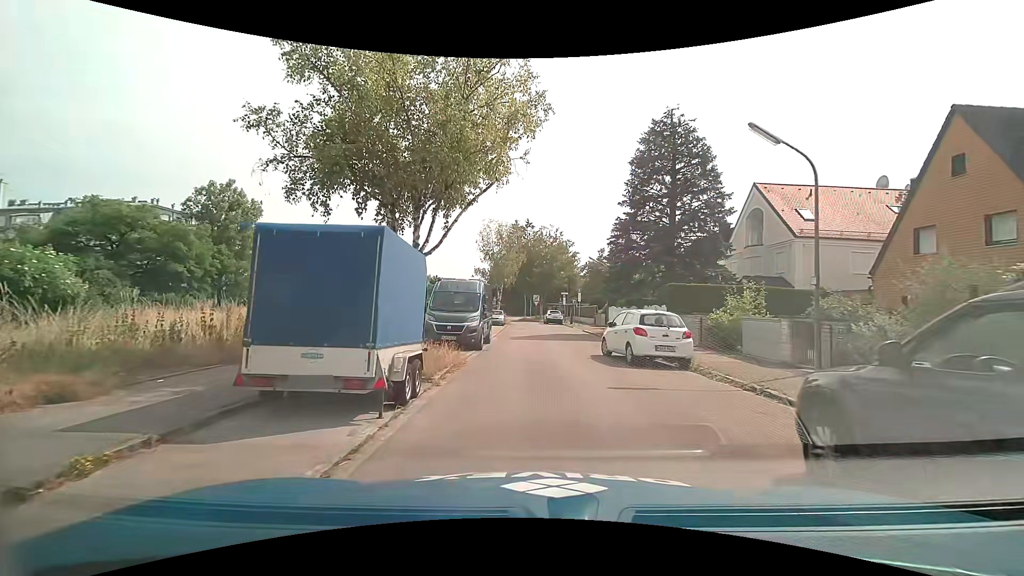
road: residential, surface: asphalt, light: Day
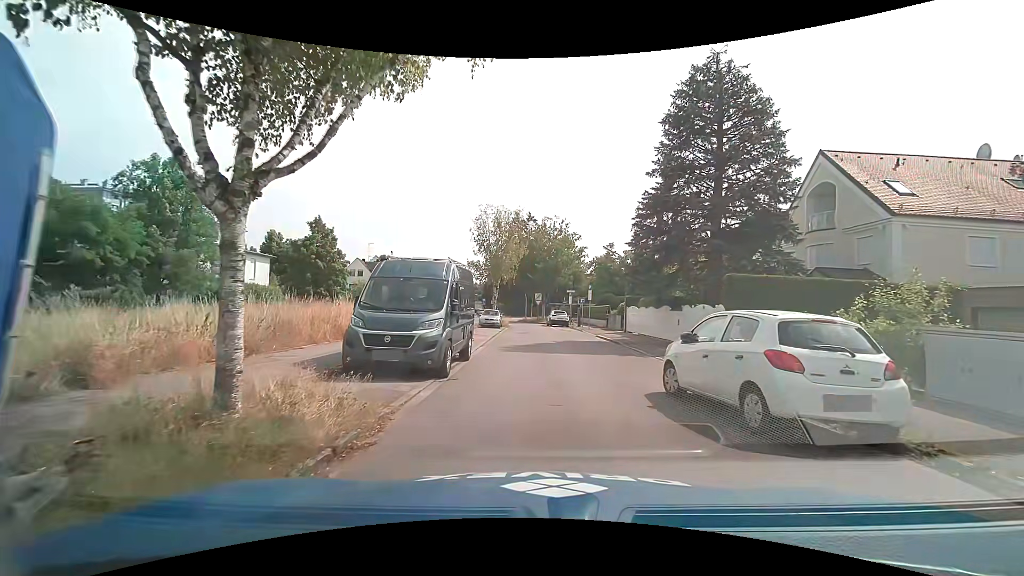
(+0.1, +7.4) m; 0°
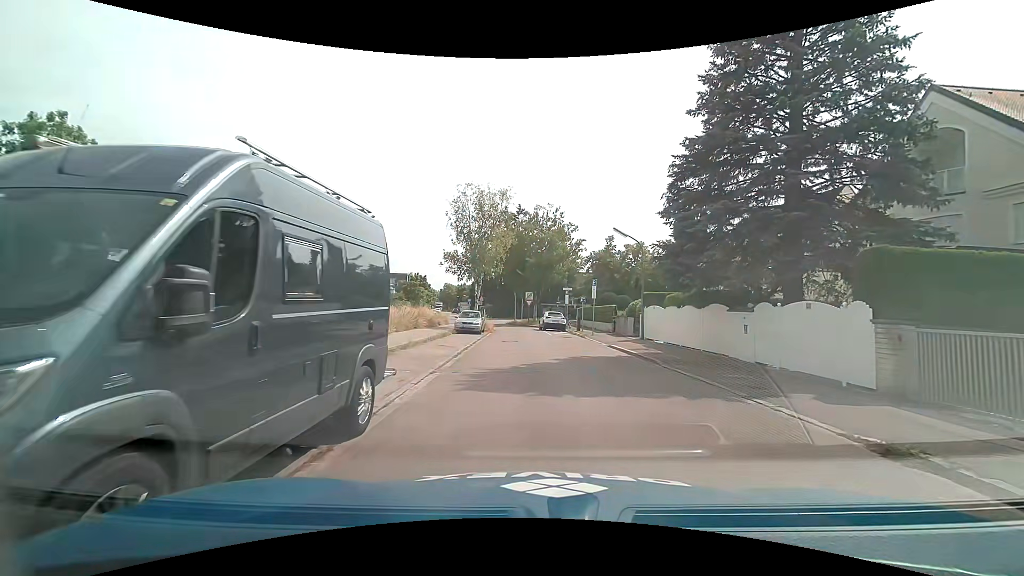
(+0.1, +8.1) m; +2°
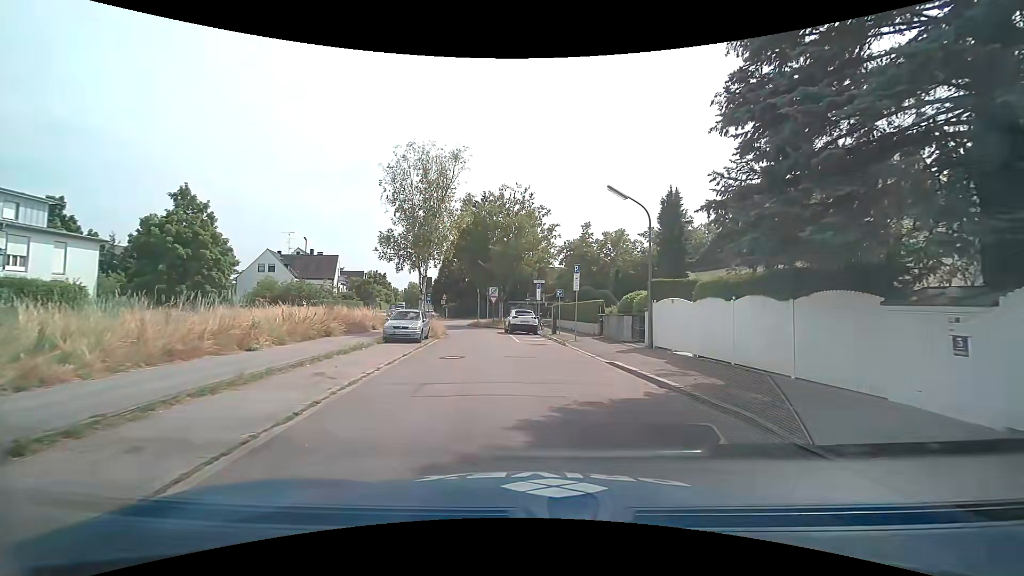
(+0.2, +8.7) m; +2°
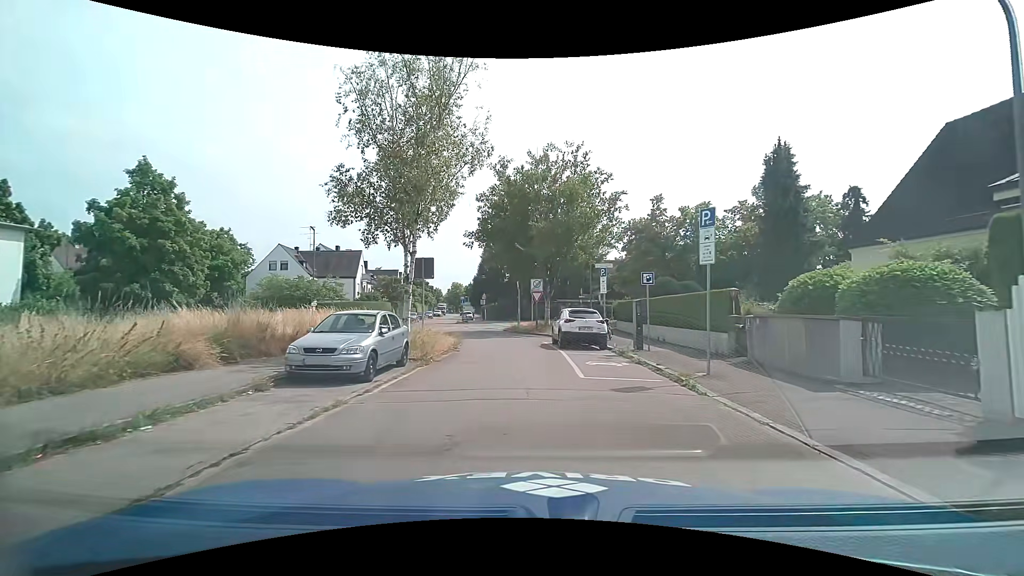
(-0.3, +12.2) m; -6°
